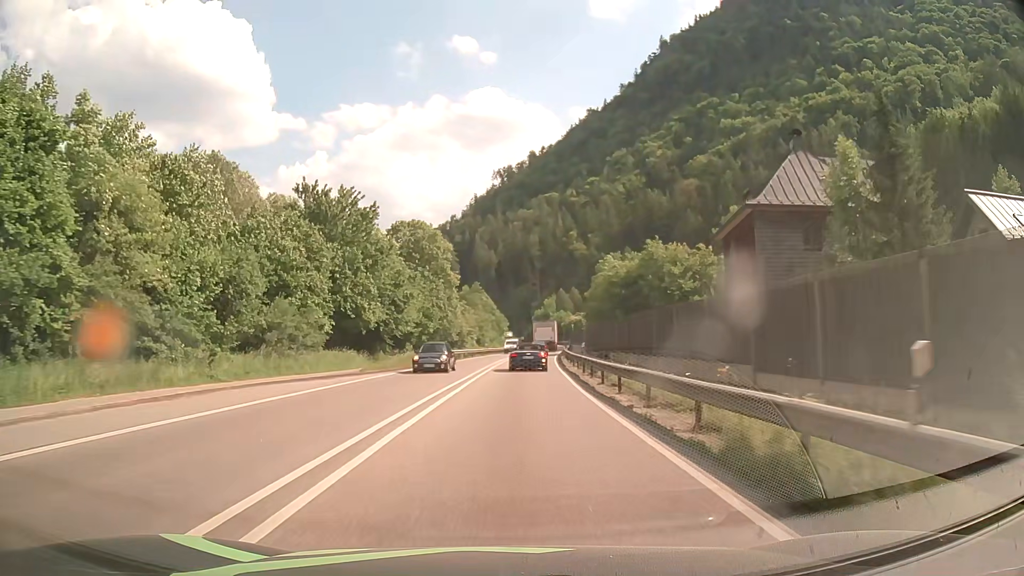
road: primary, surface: asphalt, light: Day
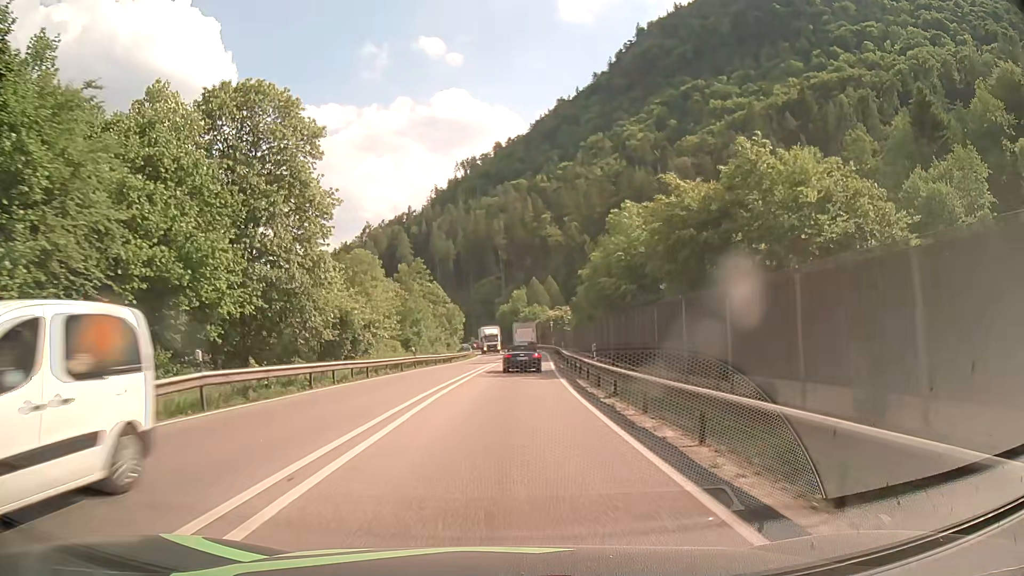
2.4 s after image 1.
(+1.1, +37.6) m; +3°
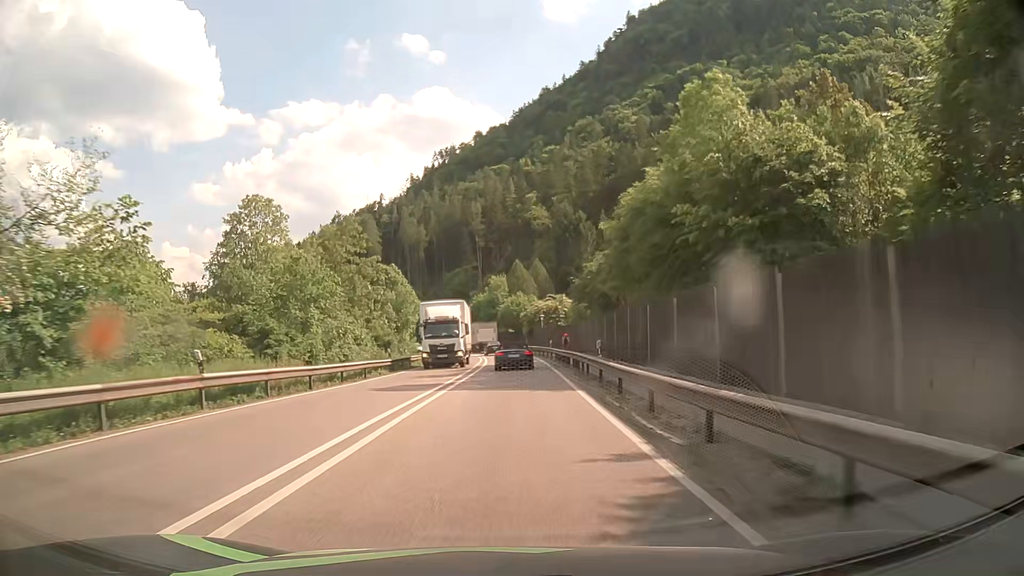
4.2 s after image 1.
(+0.7, +28.2) m; +2°
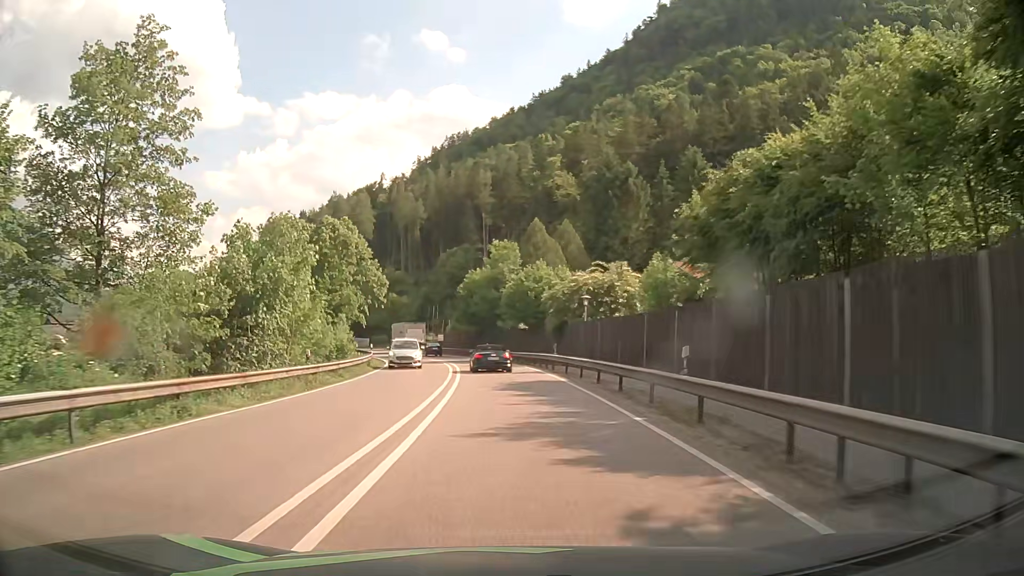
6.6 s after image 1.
(+0.1, +37.4) m; 0°
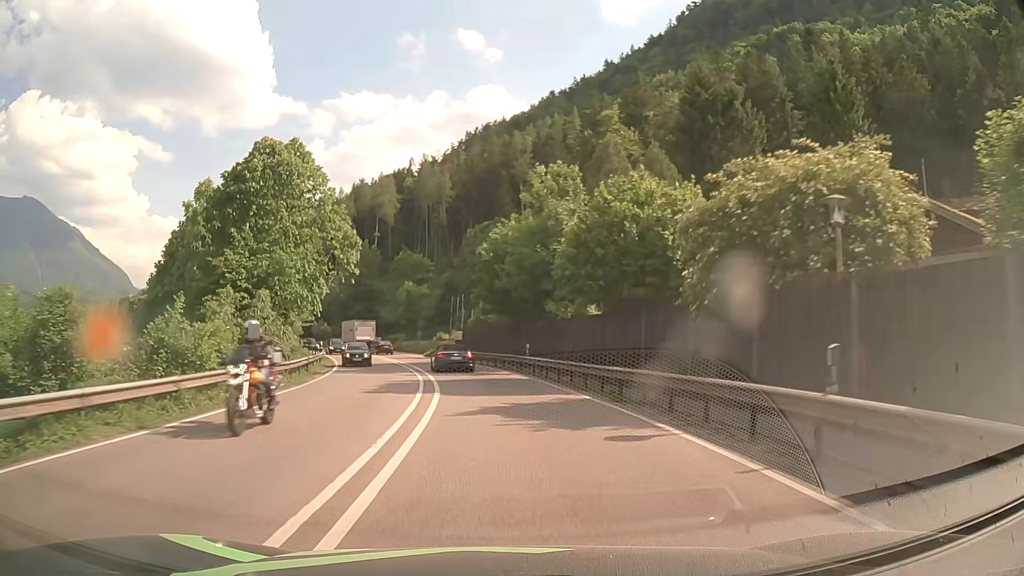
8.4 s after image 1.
(-0.8, +28.0) m; -3°
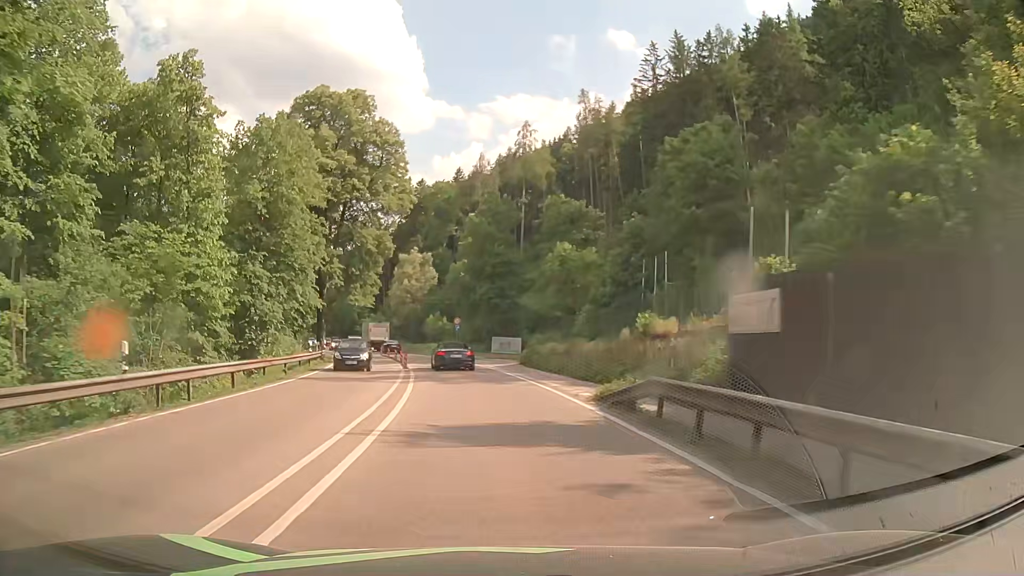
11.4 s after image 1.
(-5.2, +46.4) m; -14°
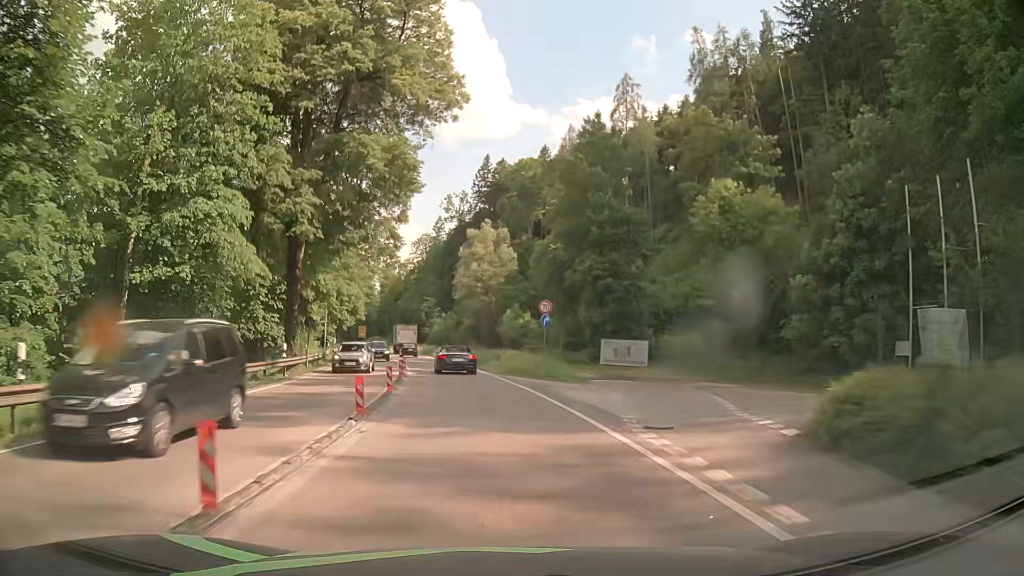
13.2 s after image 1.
(-2.0, +28.2) m; -8°
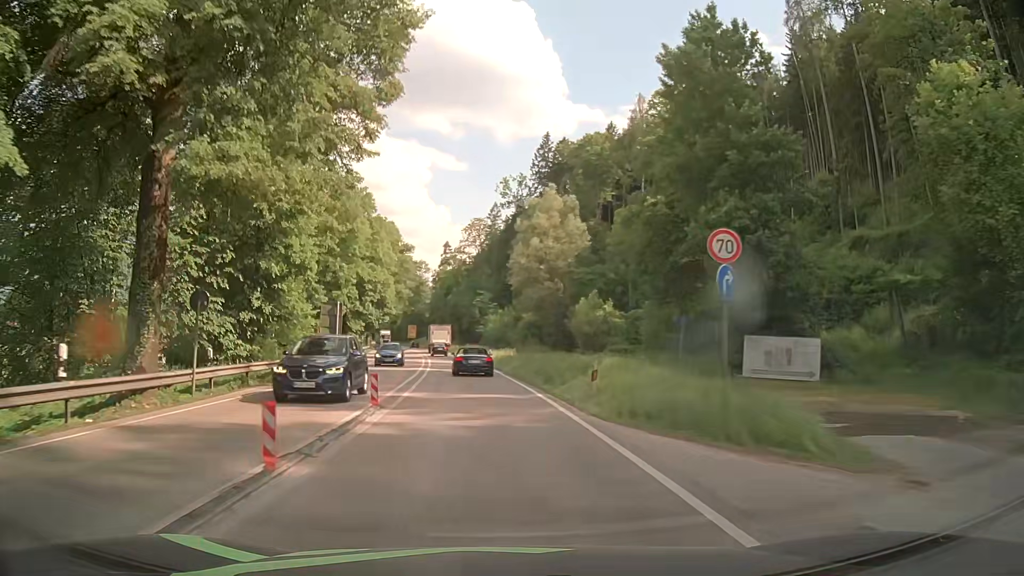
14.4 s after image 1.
(-0.8, +18.9) m; -5°
(0, +10) (-1, +20) (-2, +30) (-3, +40) (-4, +50) (-5, +60) (-7, +70) (-8, +80) (-10, +89) (-11, +99) m
